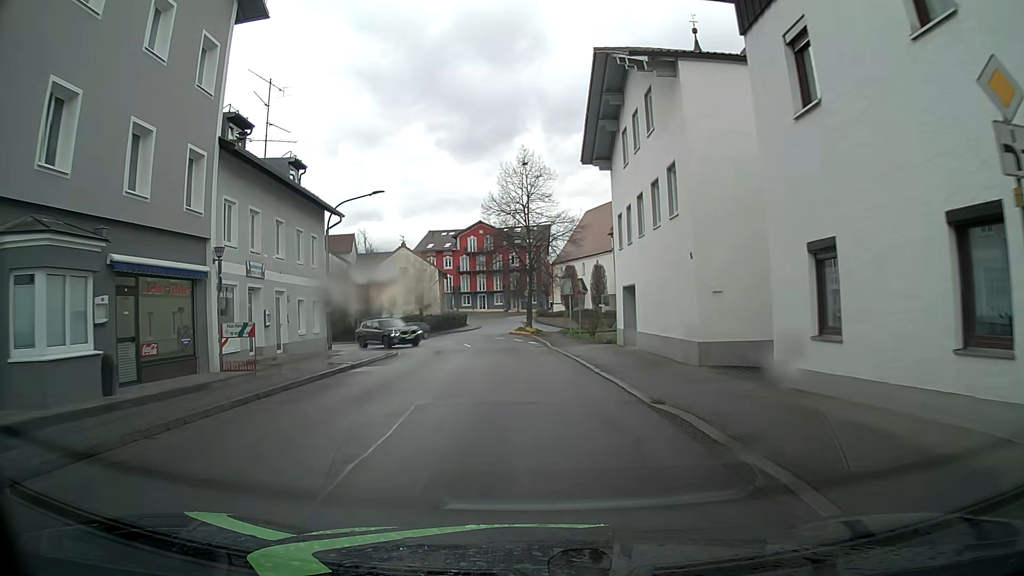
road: unclassified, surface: asphalt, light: Day
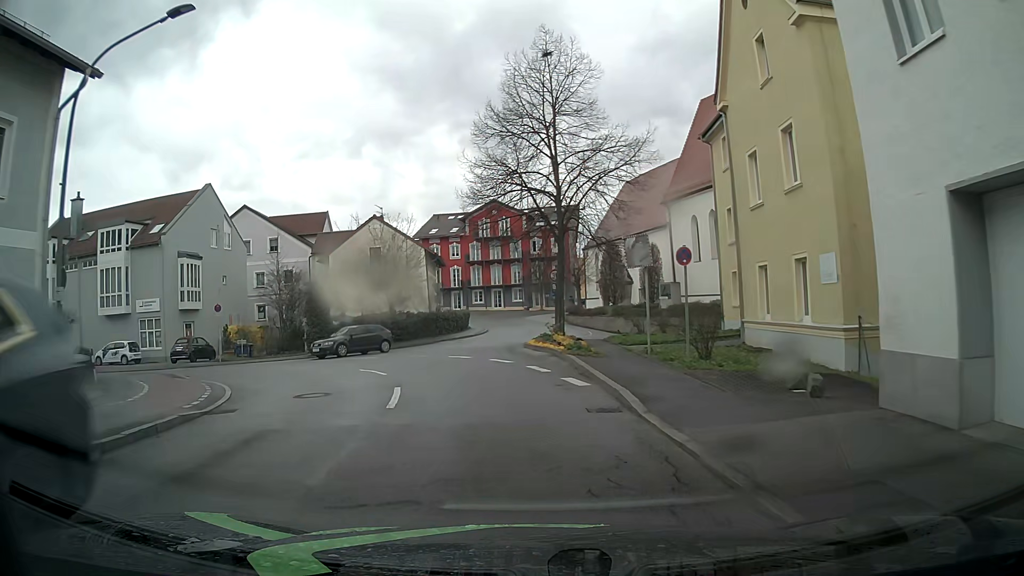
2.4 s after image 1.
(-0.4, +20.6) m; -3°
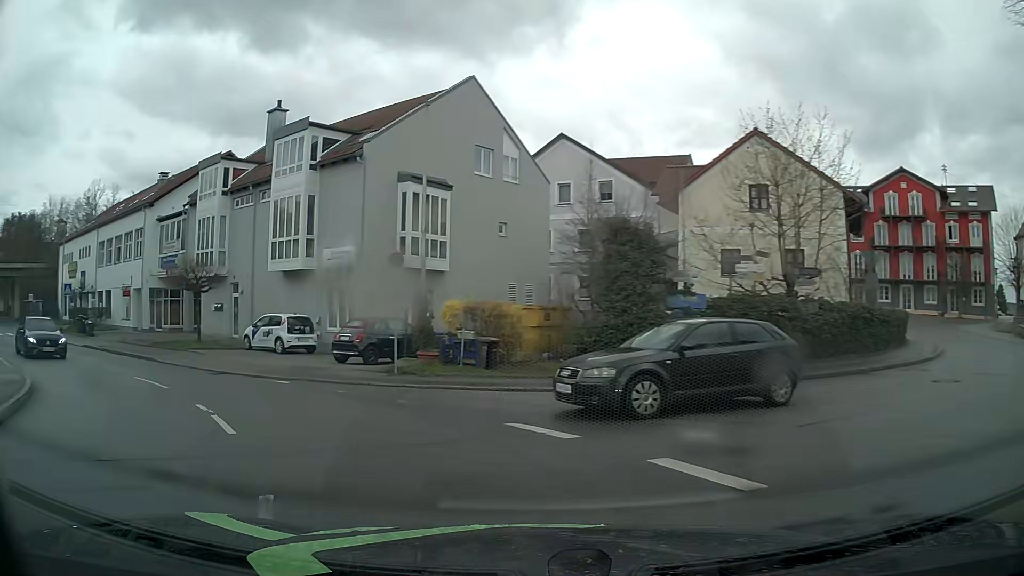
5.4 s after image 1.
(-3.4, +20.3) m; -32°
(-2, +10) (-9, +17) (-17, +23) (-25, +29) (-33, +35) (-41, +41) (-49, +48) (-56, +54) (-64, +60) (-72, +66) m
